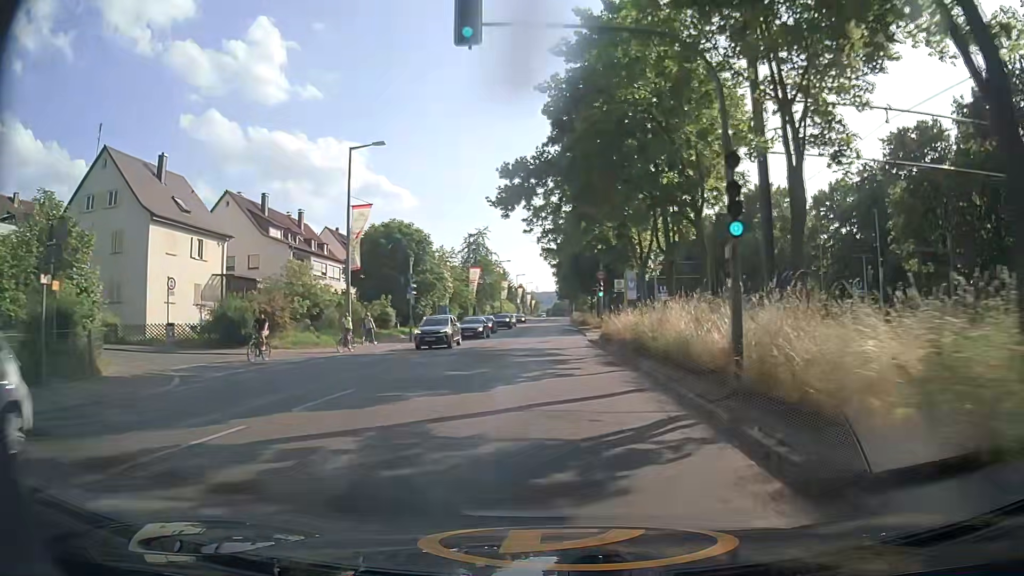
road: secondary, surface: asphalt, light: Day
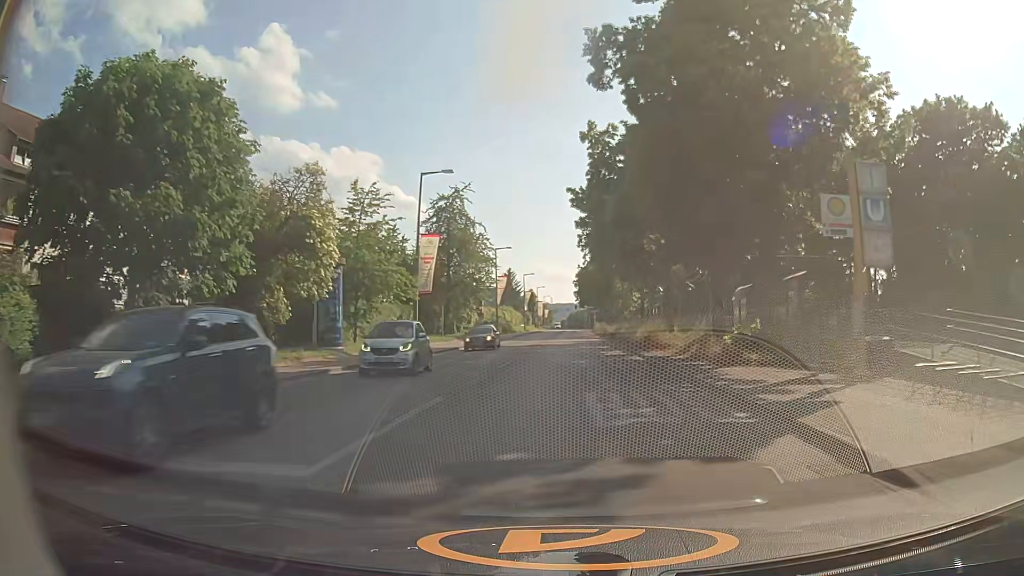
(-0.8, +38.6) m; -1°
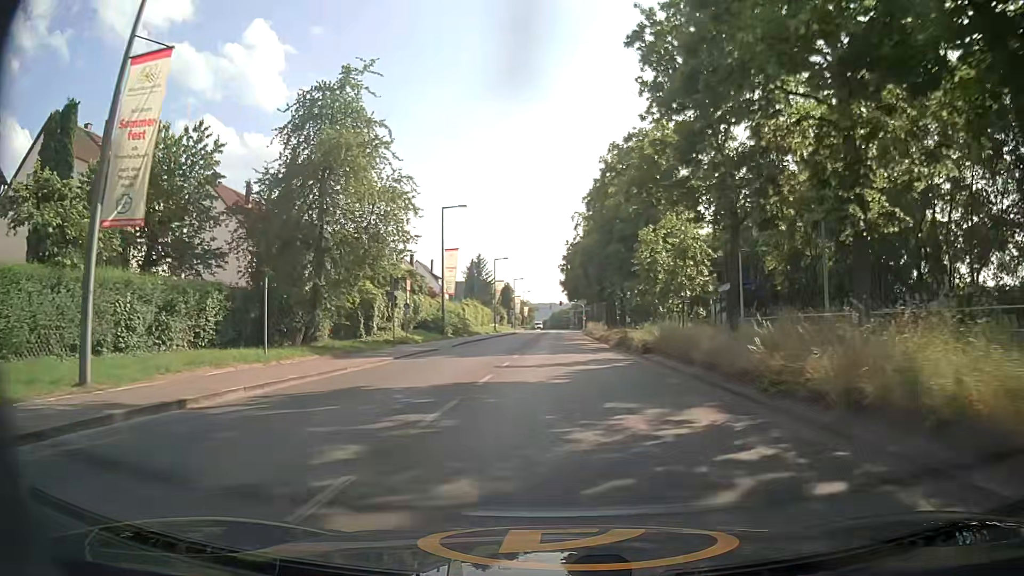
(+0.4, +30.6) m; +1°
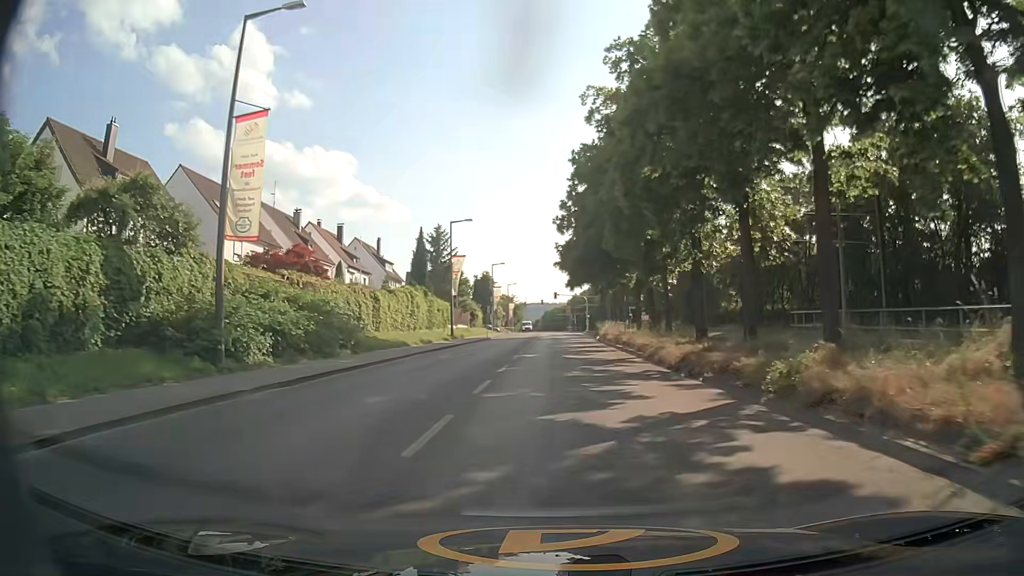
(+0.7, +38.5) m; +2°
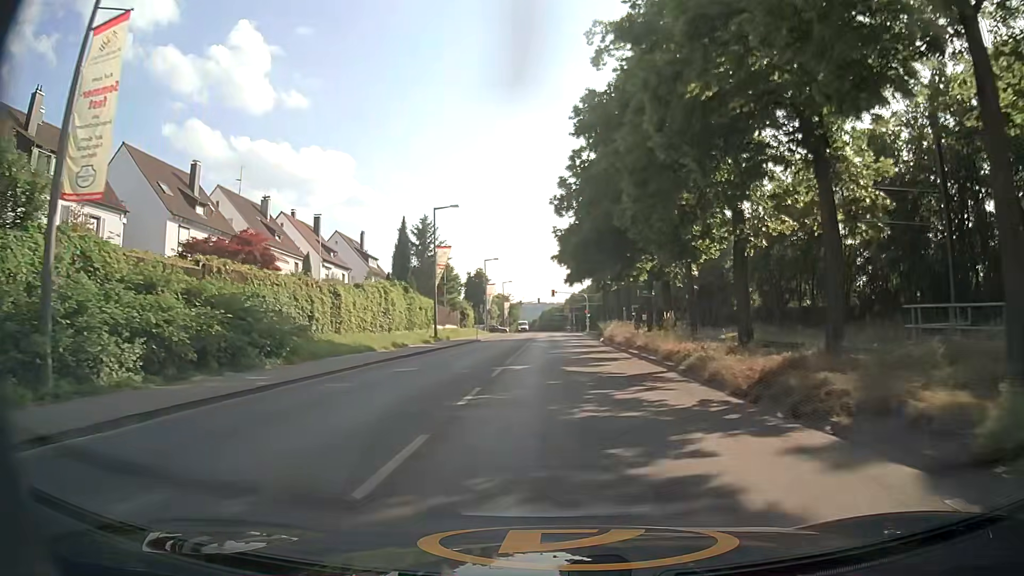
(-0.1, +7.7) m; -1°
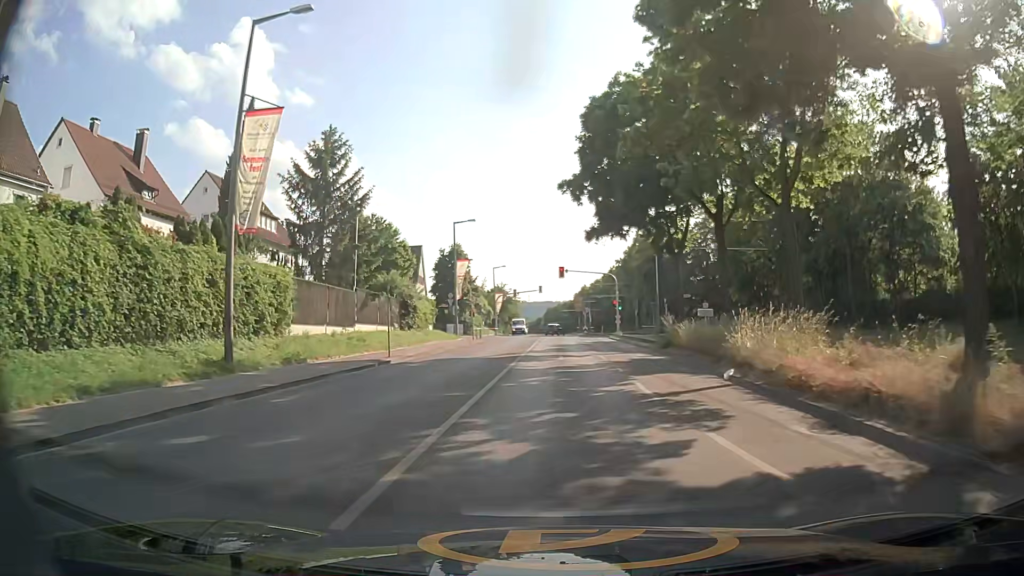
(-0.1, +37.3) m; -1°
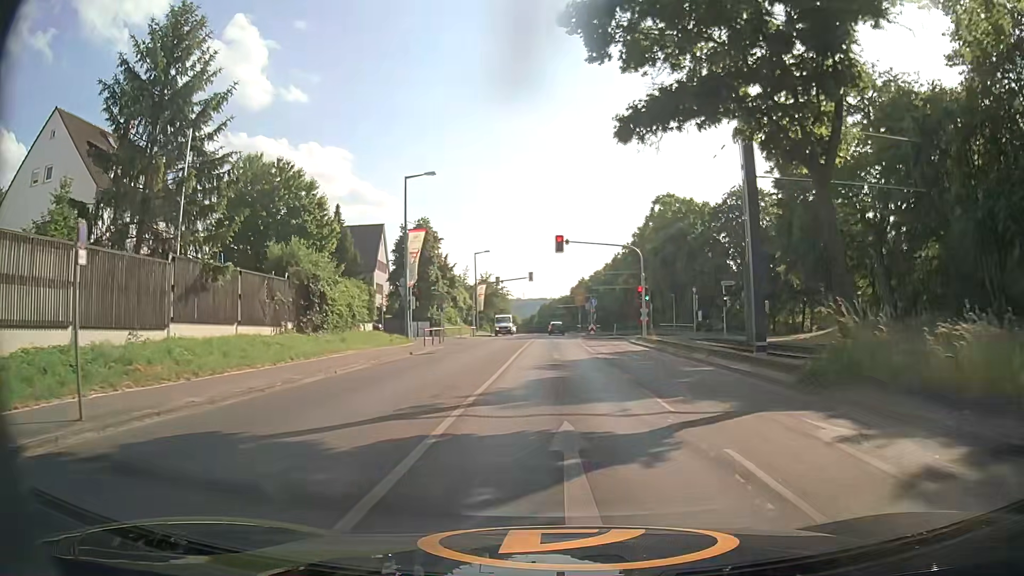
(+0.3, +19.8) m; +1°
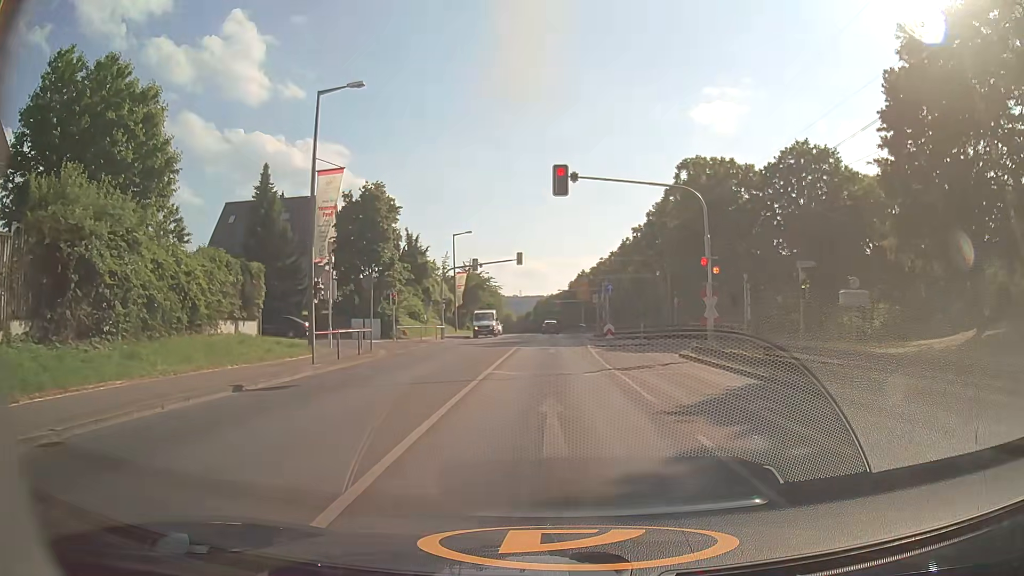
(+0.1, +17.2) m; +1°
(0, +10) (0, +20) (0, +30) (0, +40) (0, +50) (0, +60) (-1, +70) (-1, +80) (-2, +90) (-2, +100) m
